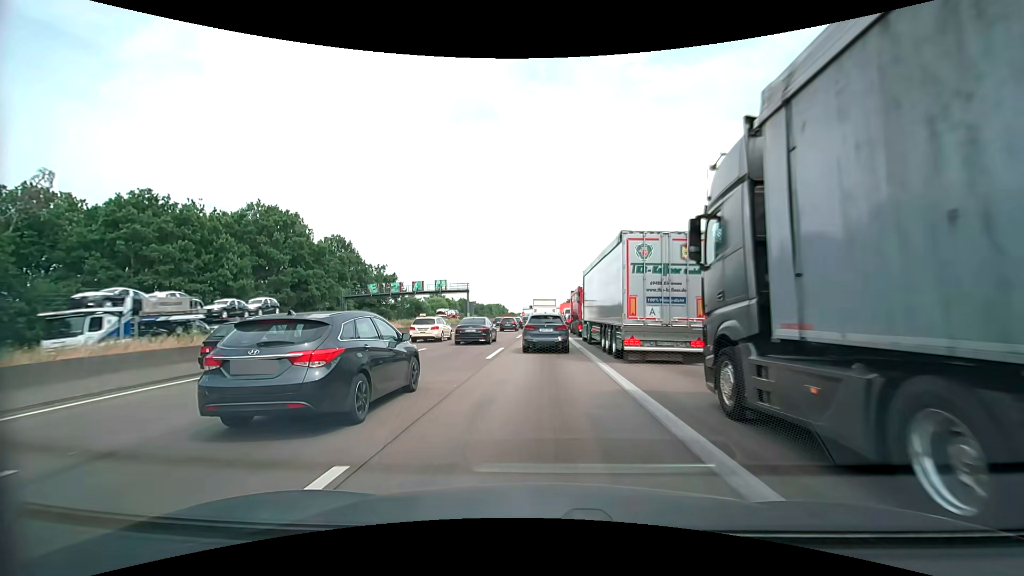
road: motorway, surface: asphalt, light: Day
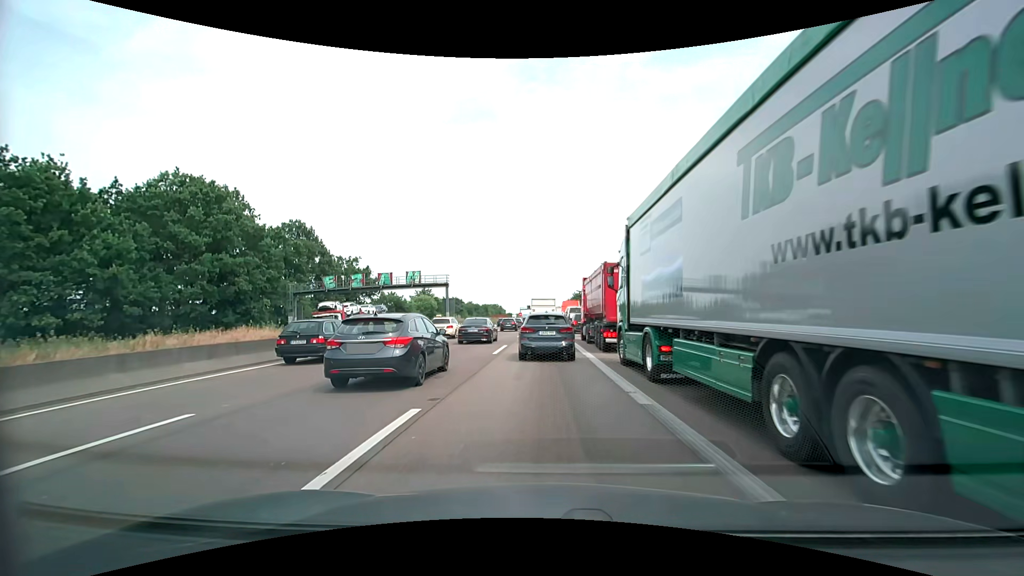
(0.0, +15.2) m; 0°
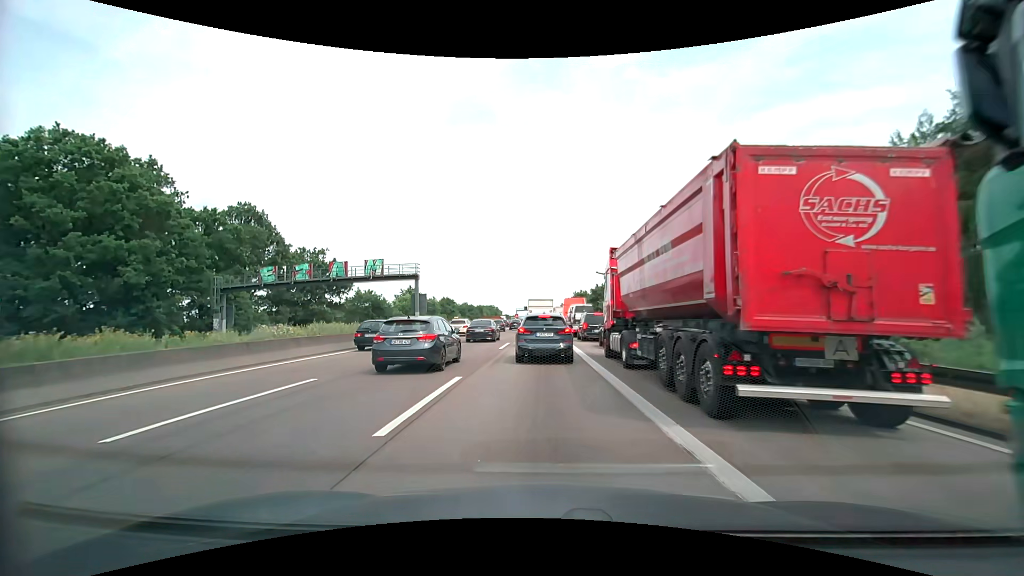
(+0.1, +13.4) m; +1°
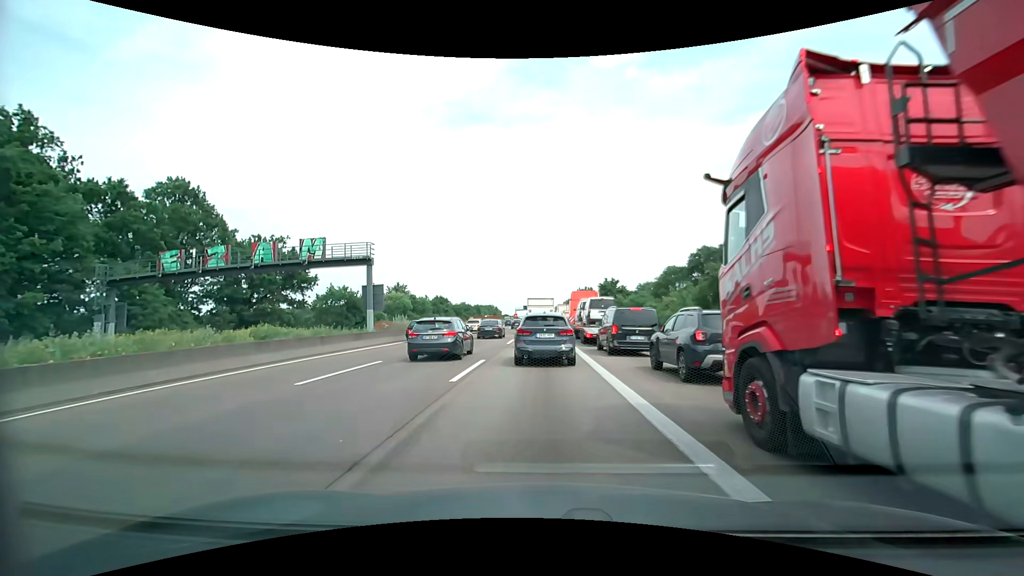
(0.0, +12.9) m; 0°
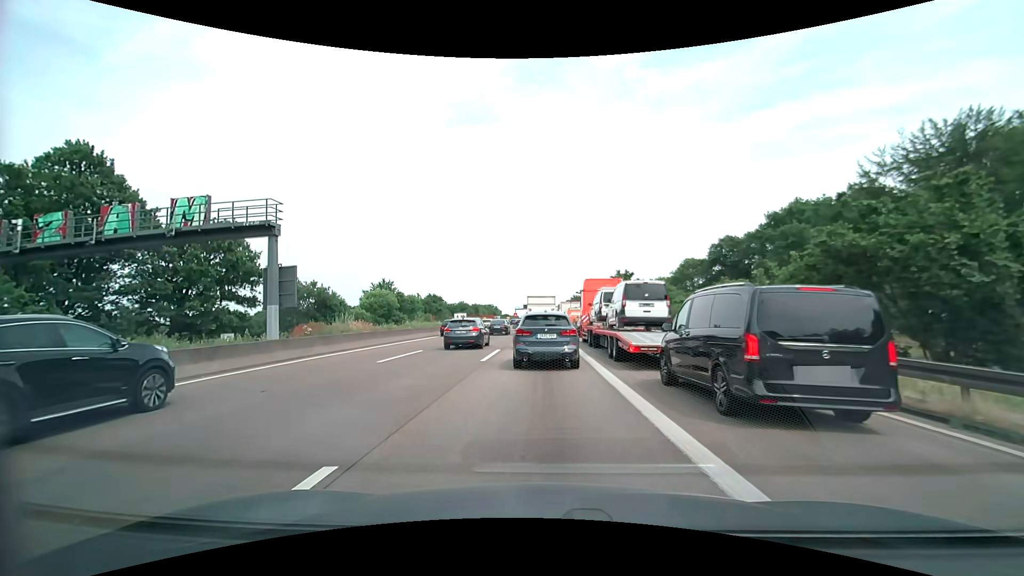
(0.0, +12.3) m; -1°
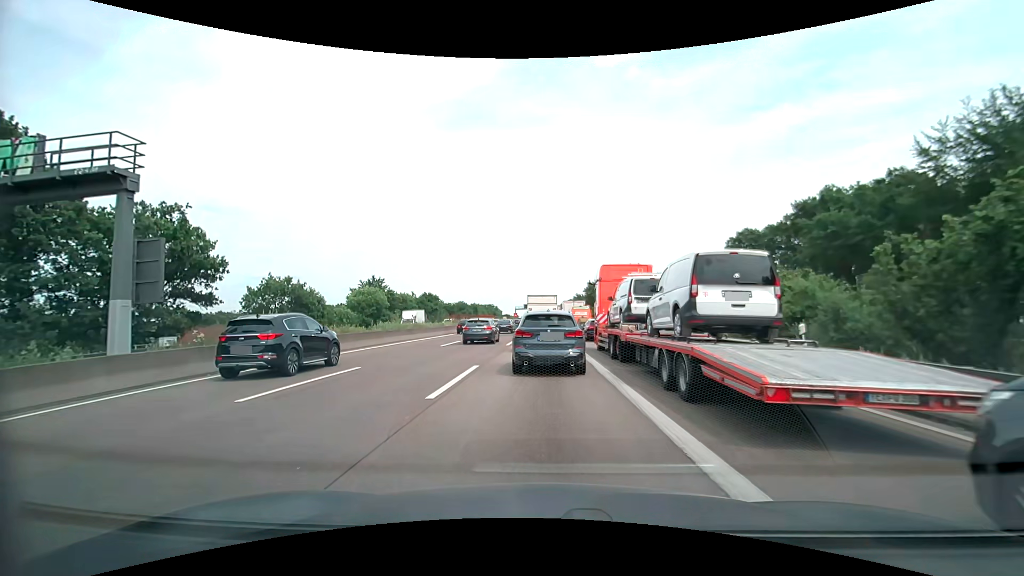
(+0.1, +7.9) m; 0°
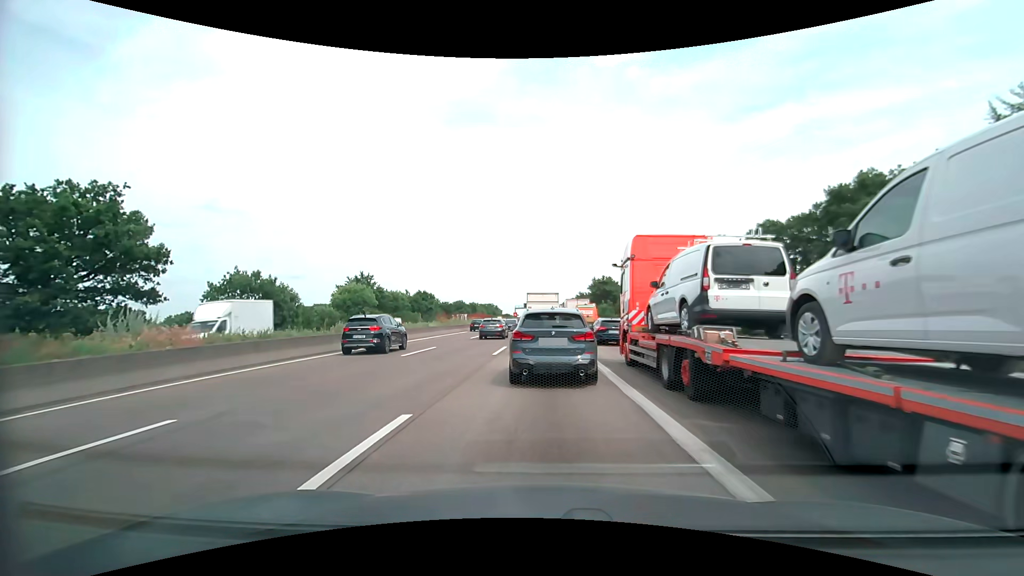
(0.0, +7.6) m; 0°
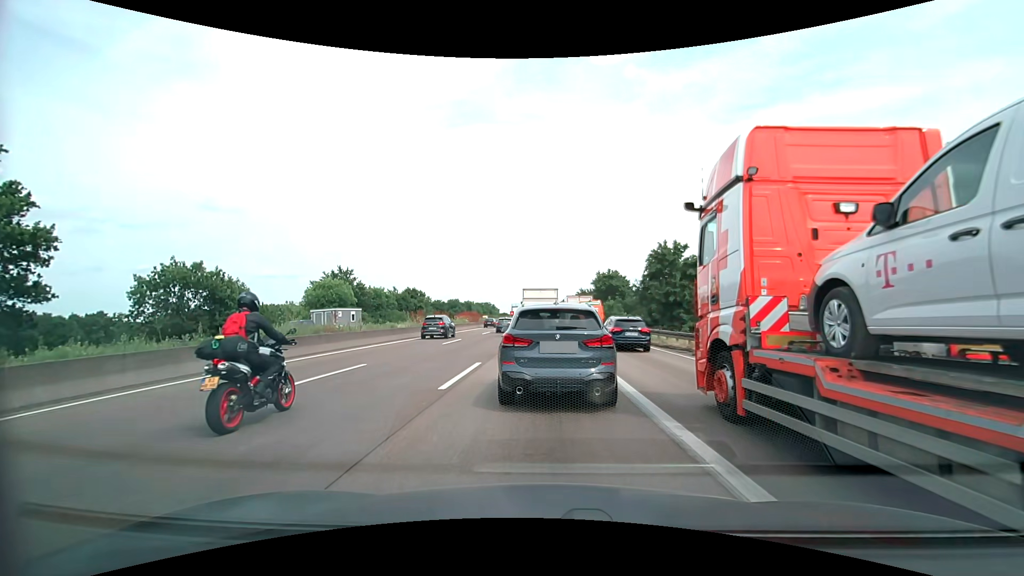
(+0.1, +9.6) m; +1°
